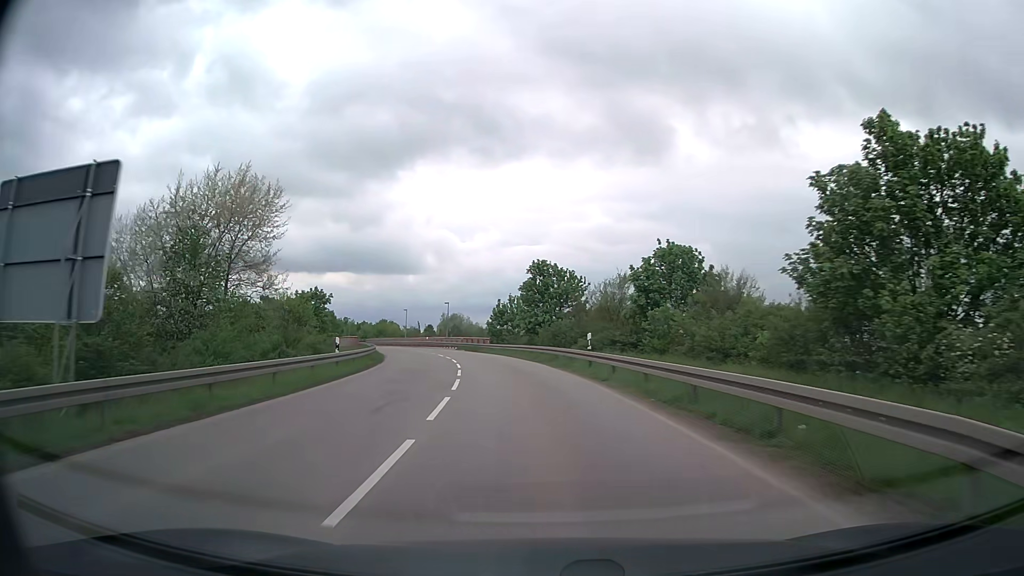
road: secondary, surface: asphalt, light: Day
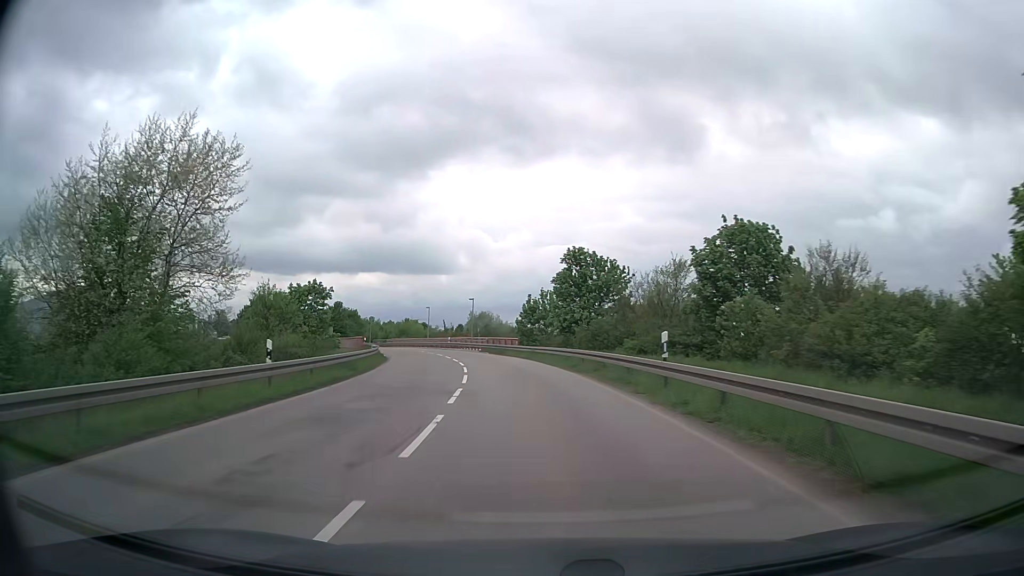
(-0.2, +9.2) m; -3°
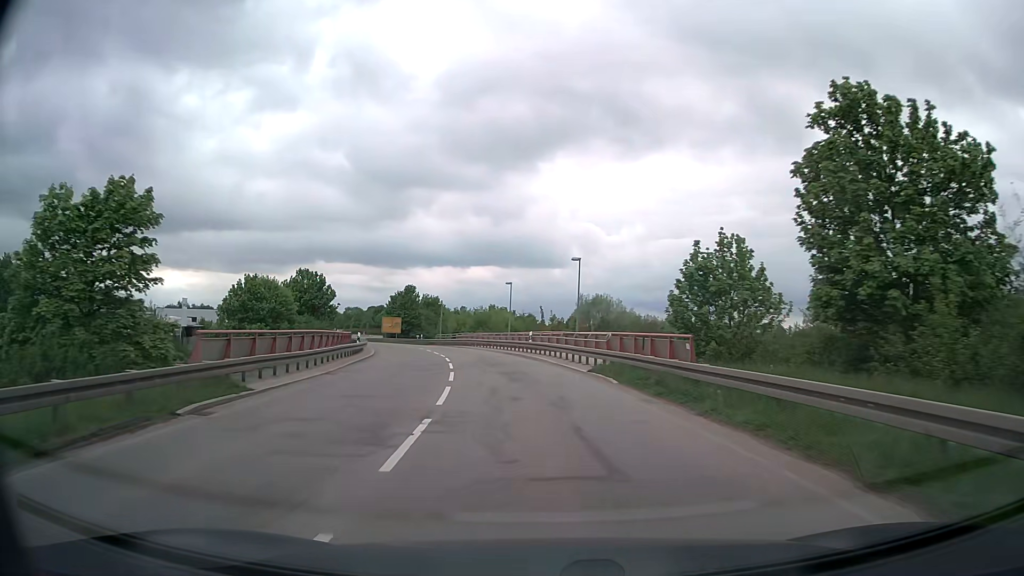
(-3.1, +36.9) m; -10°
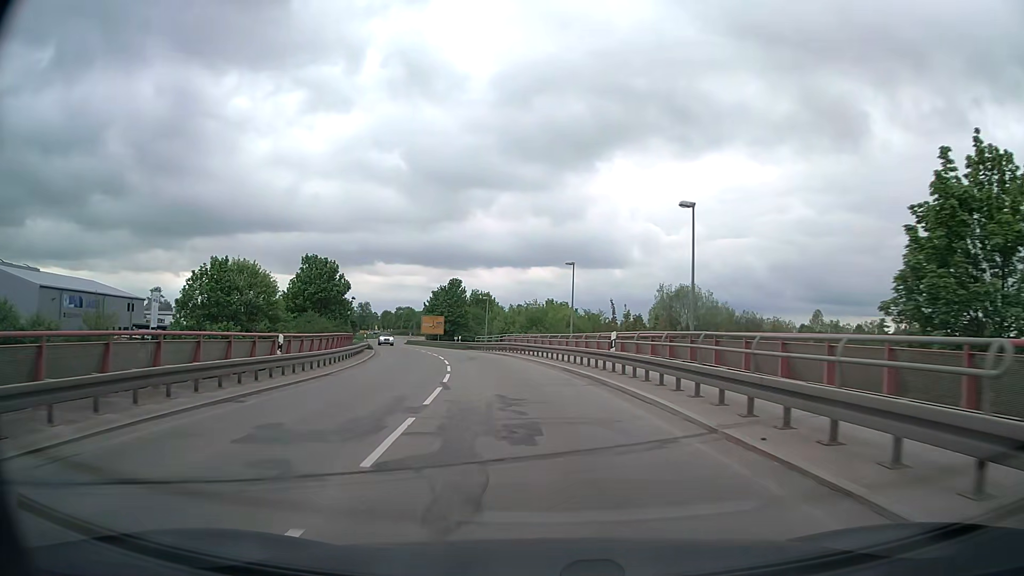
(-0.8, +17.8) m; -5°
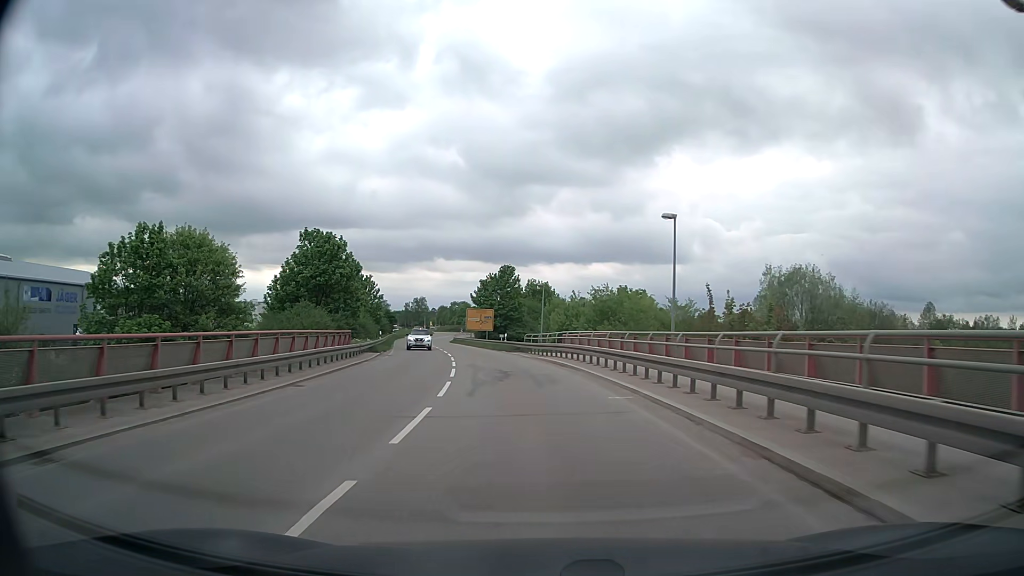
(-0.7, +16.3) m; -5°
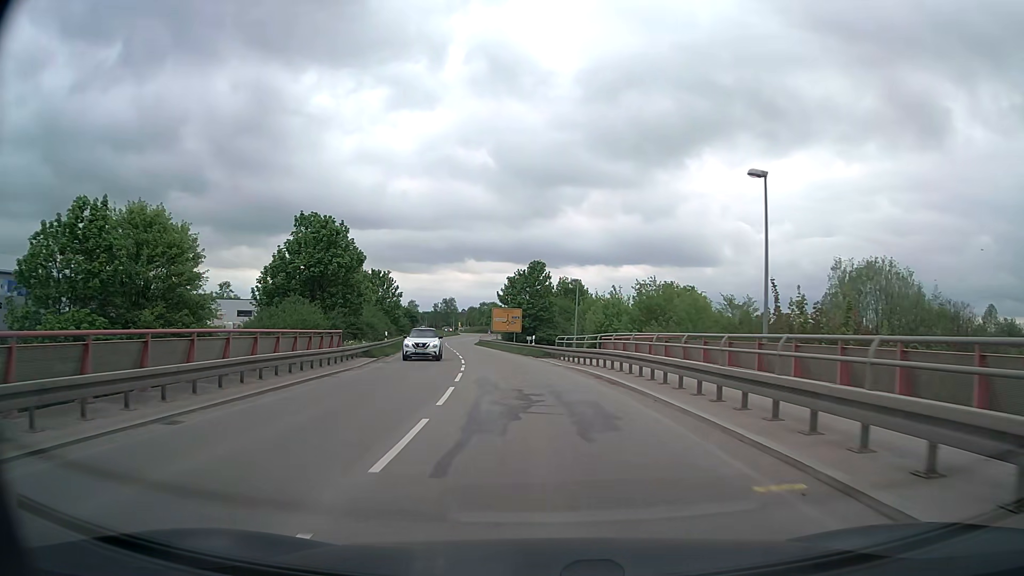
(-0.2, +7.7) m; -3°
